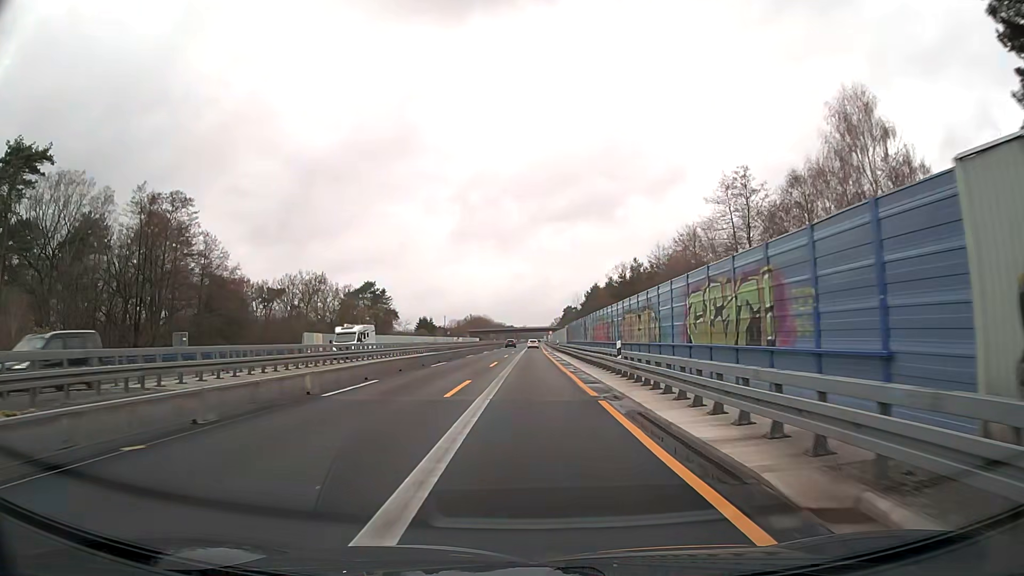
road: motorway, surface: asphalt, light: Day
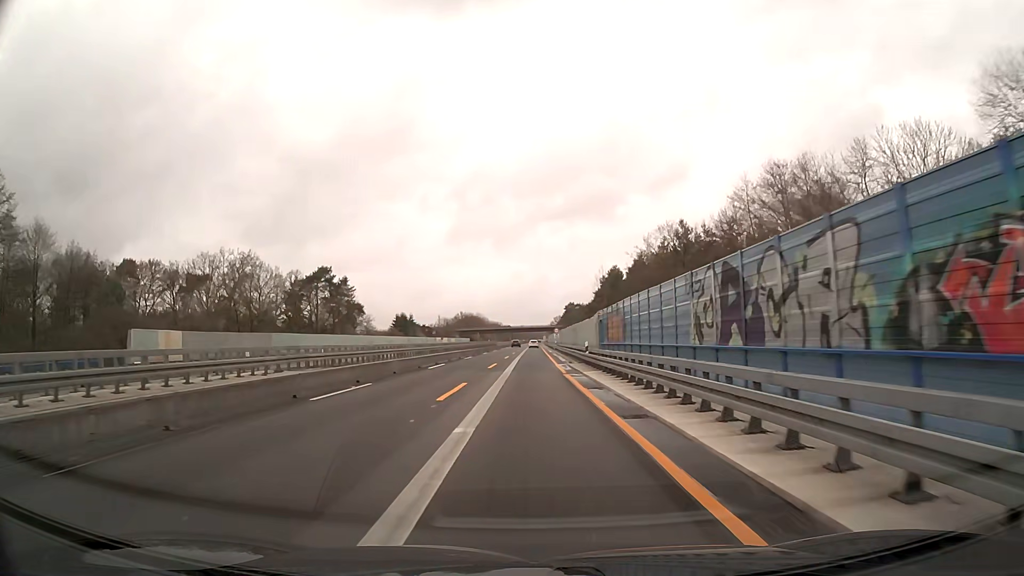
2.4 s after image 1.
(+0.1, +37.1) m; 0°
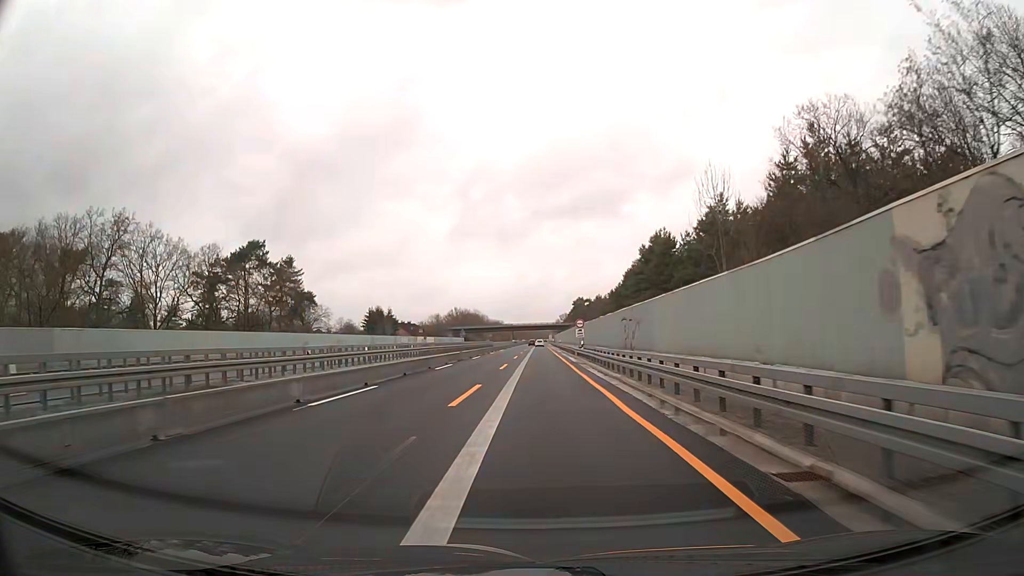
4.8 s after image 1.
(-0.2, +37.2) m; 0°
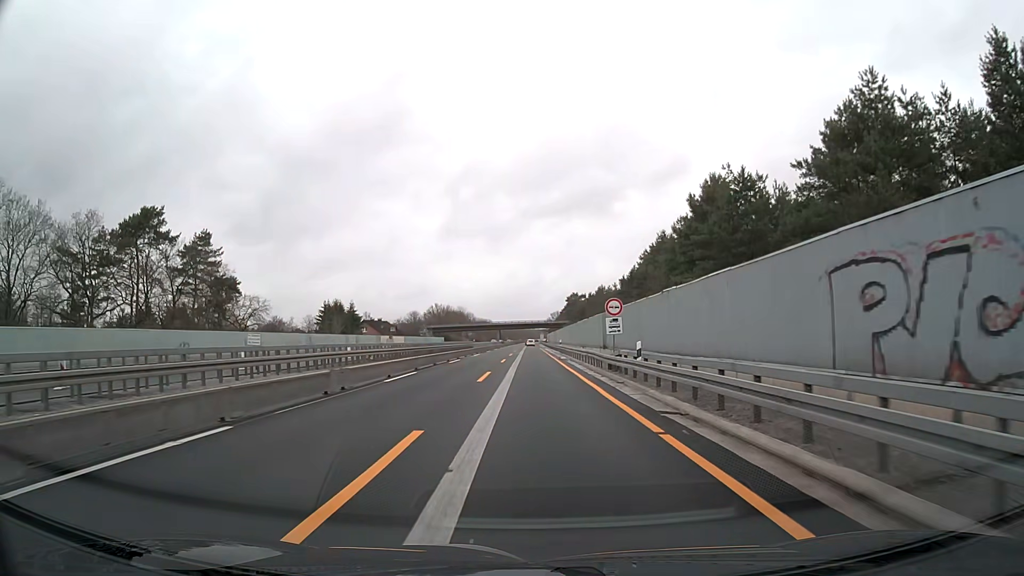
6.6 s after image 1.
(+0.1, +27.9) m; +1°
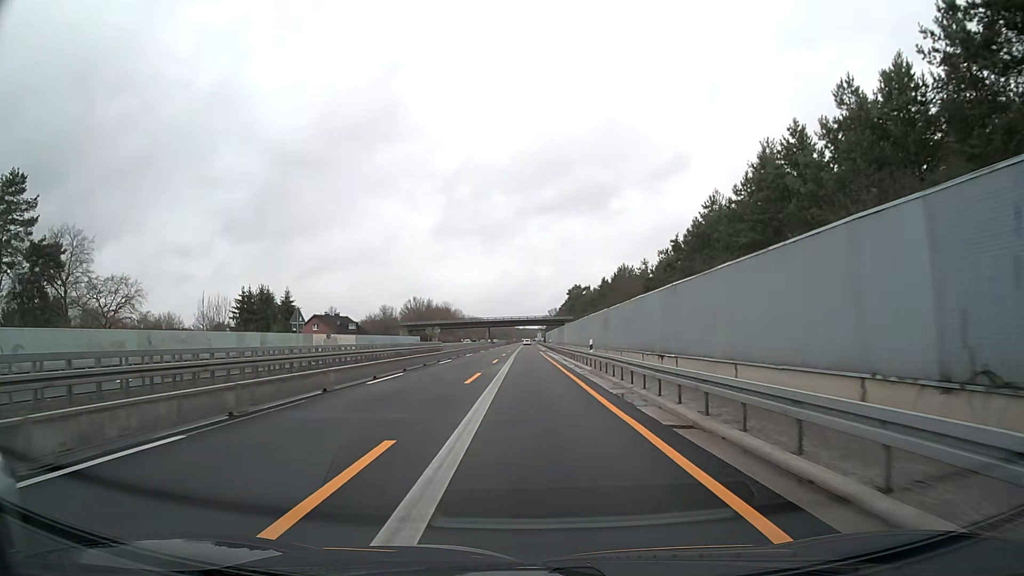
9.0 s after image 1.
(+0.1, +37.3) m; 0°
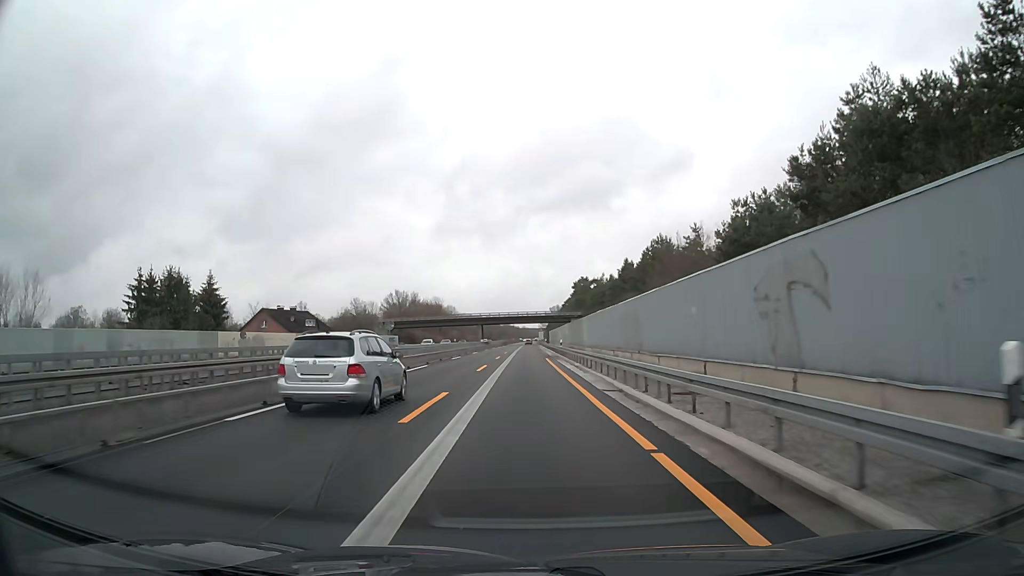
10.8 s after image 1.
(0.0, +28.0) m; 0°
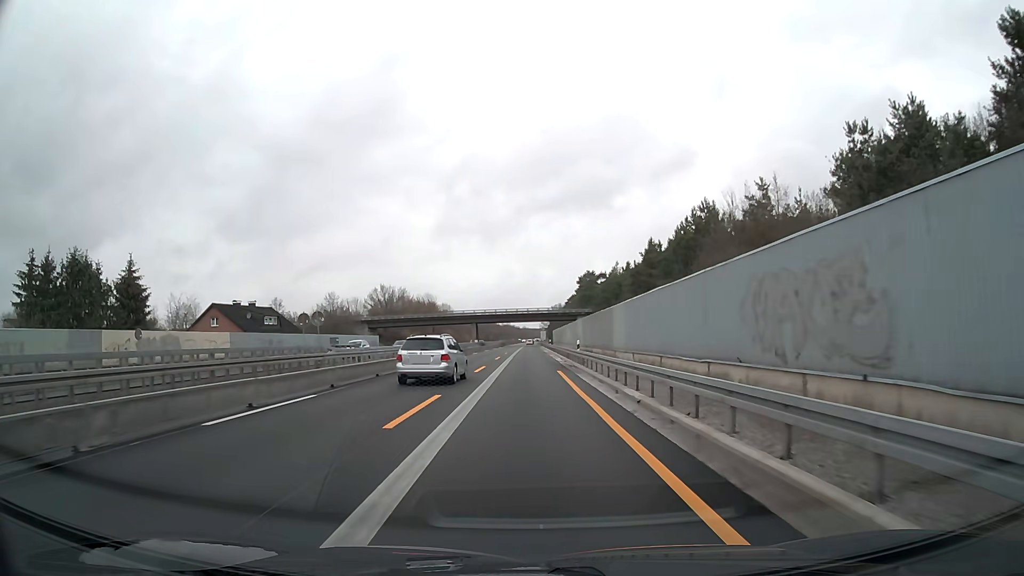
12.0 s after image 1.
(0.0, +18.7) m; 0°
